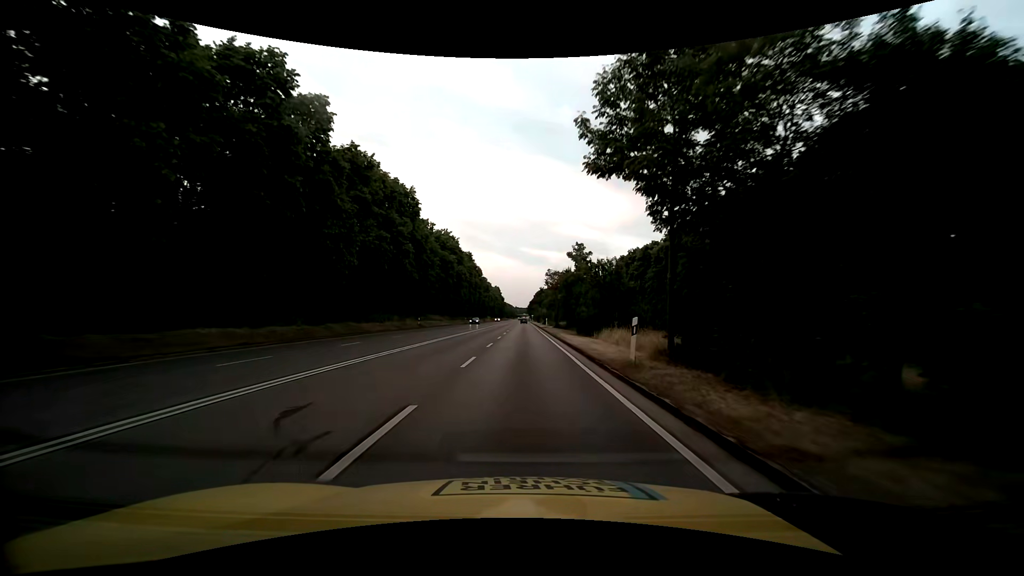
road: trunk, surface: asphalt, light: Day
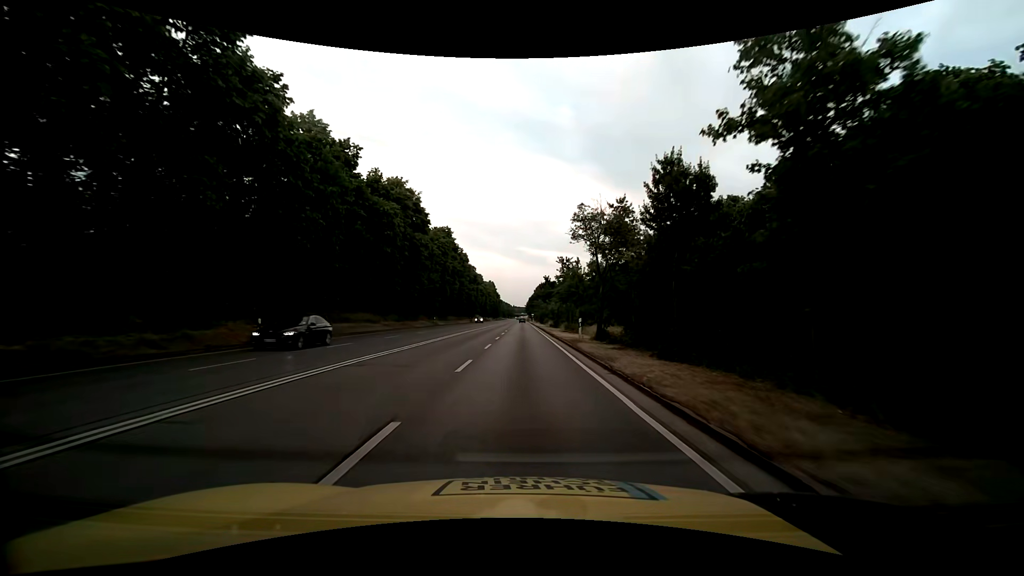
(+0.3, +38.0) m; +1°
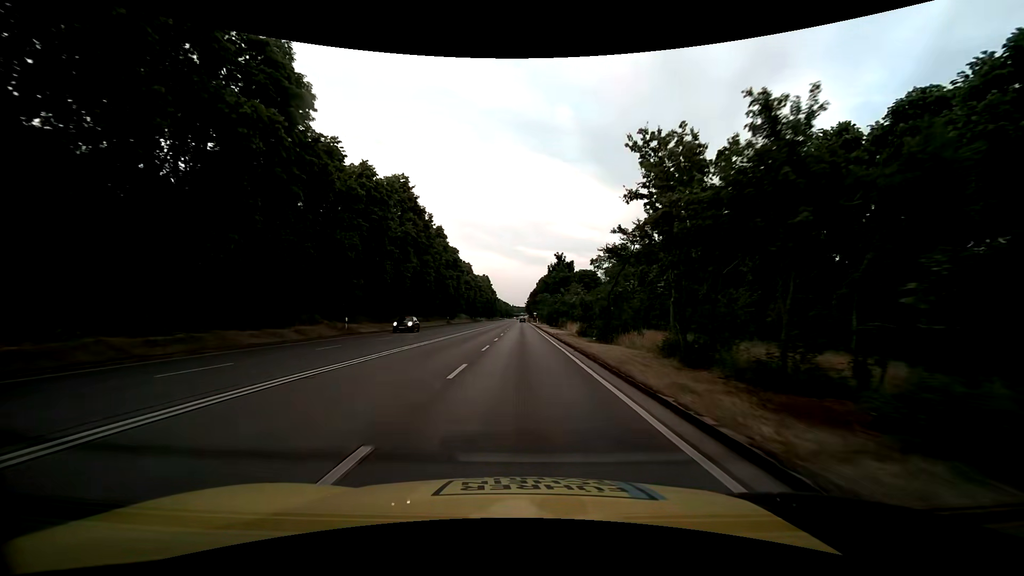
(-0.1, +37.9) m; 0°
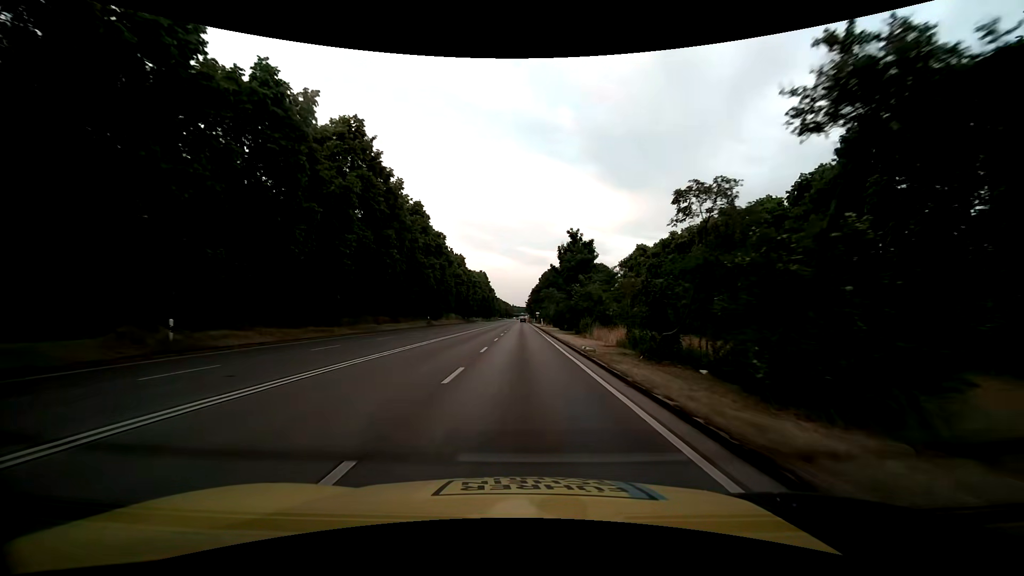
(0.0, +18.9) m; 0°
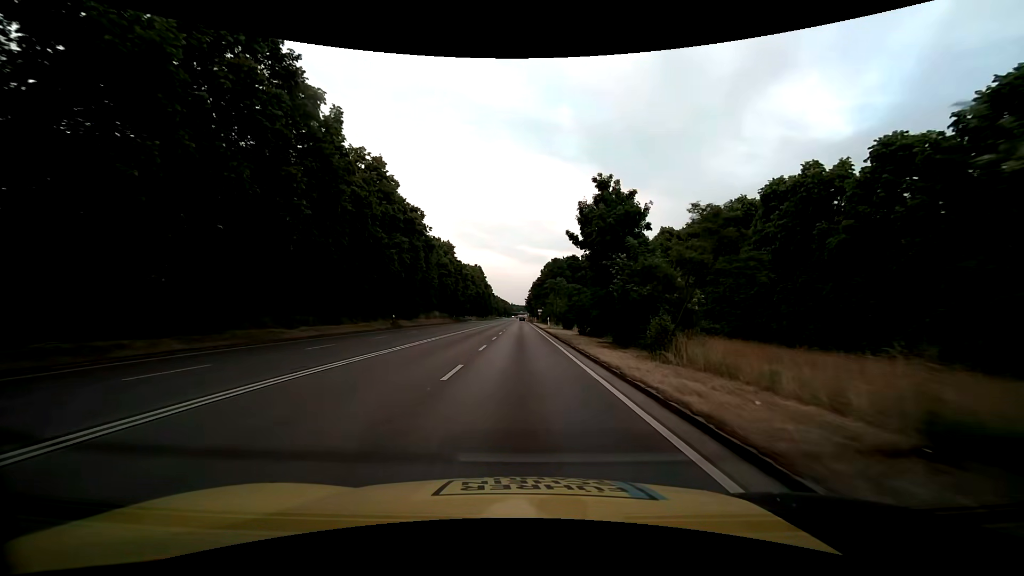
(+0.1, +18.9) m; 0°
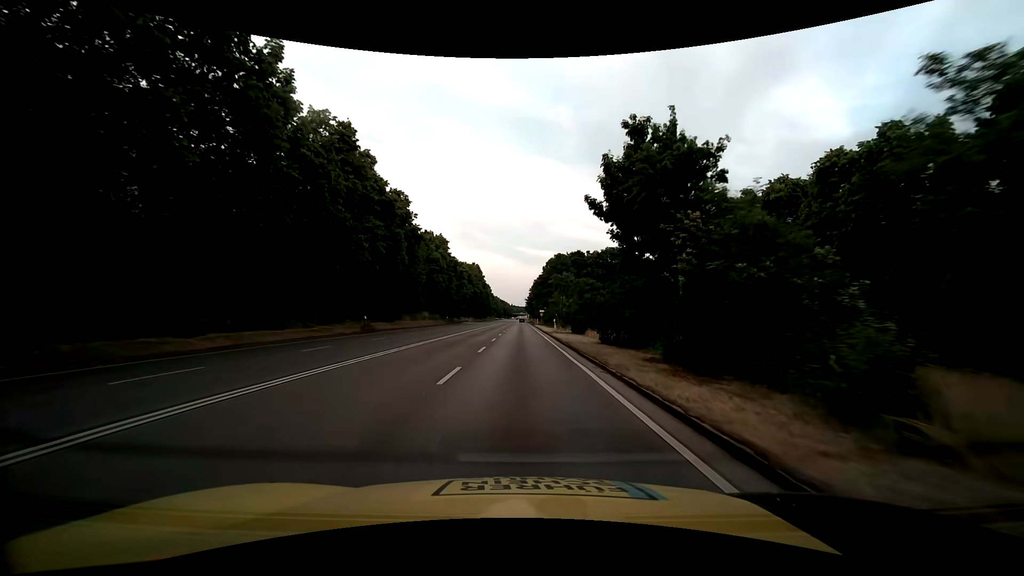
(0.0, +9.5) m; 0°
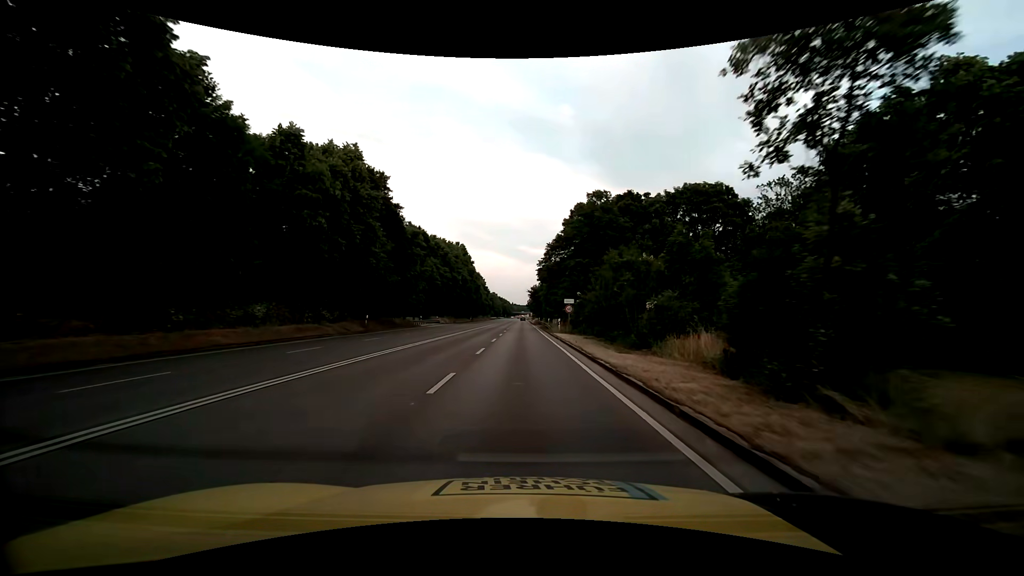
(-0.1, +47.3) m; 0°
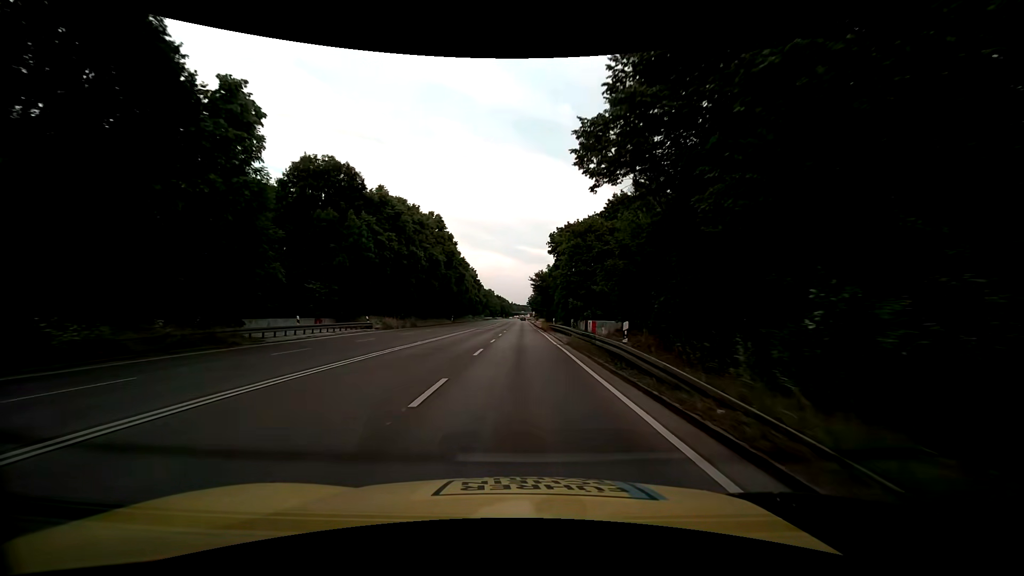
(-0.1, +37.9) m; 0°
(0, +10) (0, +20) (0, +30) (0, +40) (0, +50) (0, +60) (0, +70) (0, +80) (0, +90) (0, +100) m
